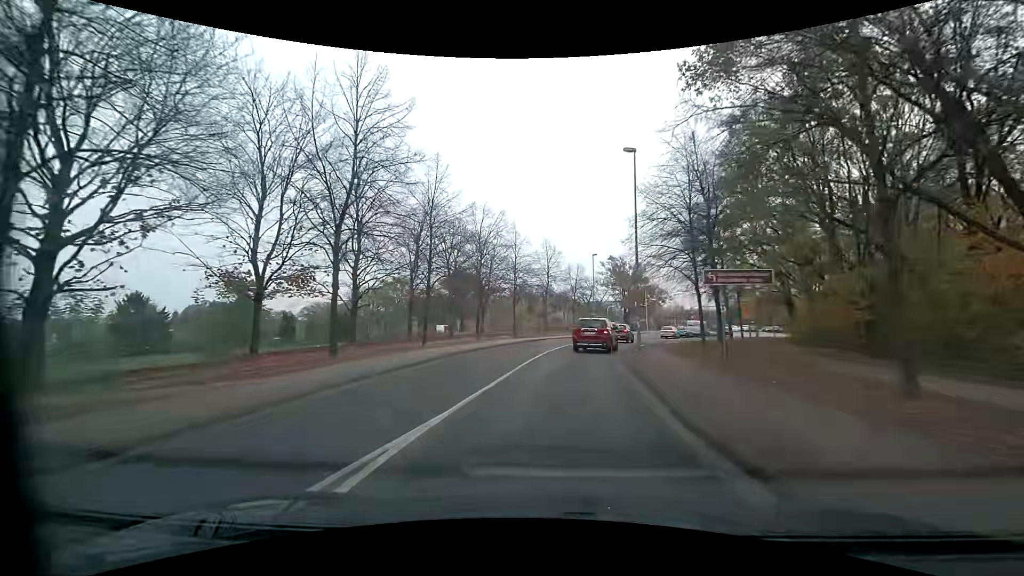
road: residential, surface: asphalt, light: Day
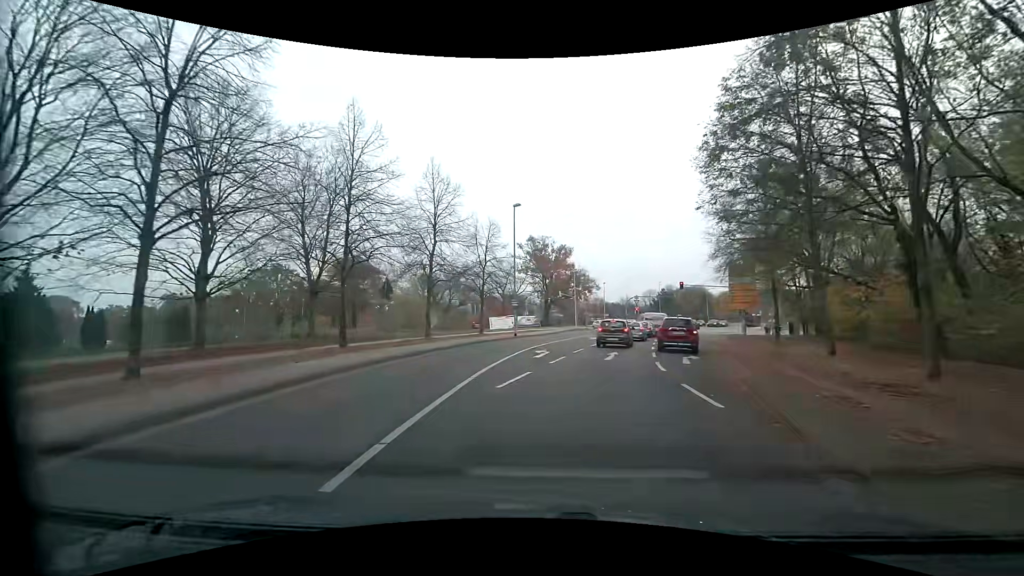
(+1.9, +24.8) m; +10°
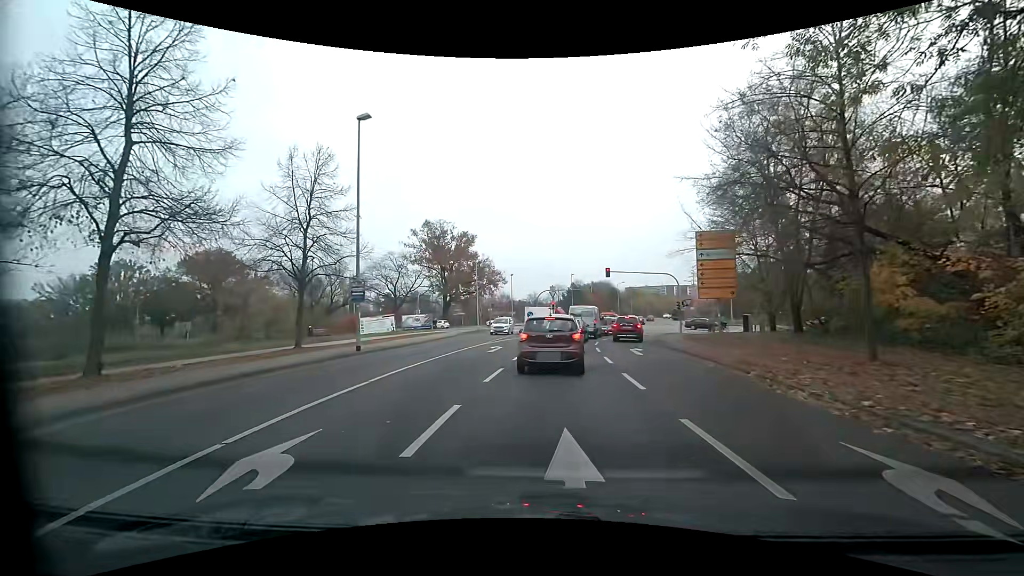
(+1.6, +15.9) m; +13°
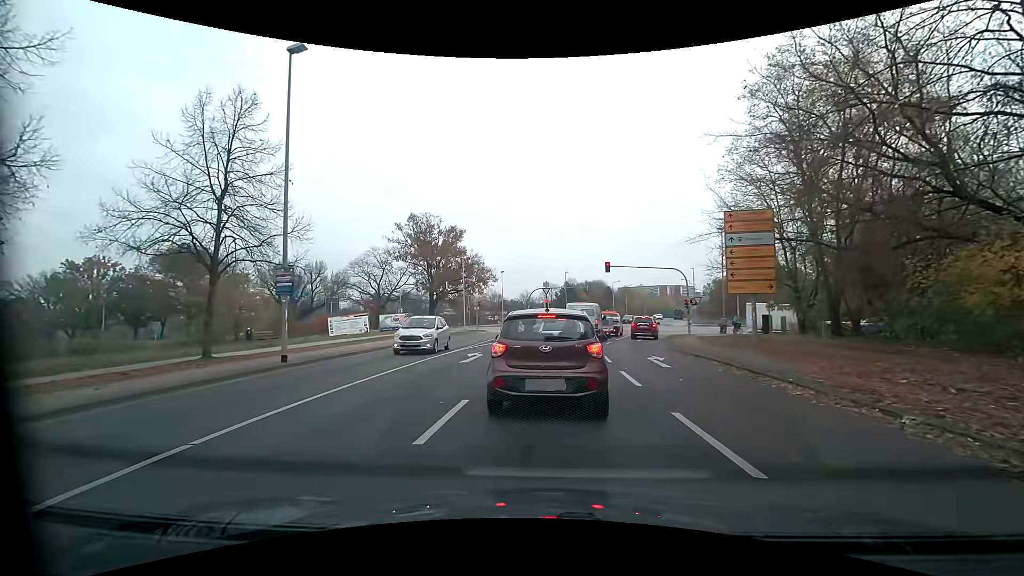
(-0.1, +5.2) m; -2°
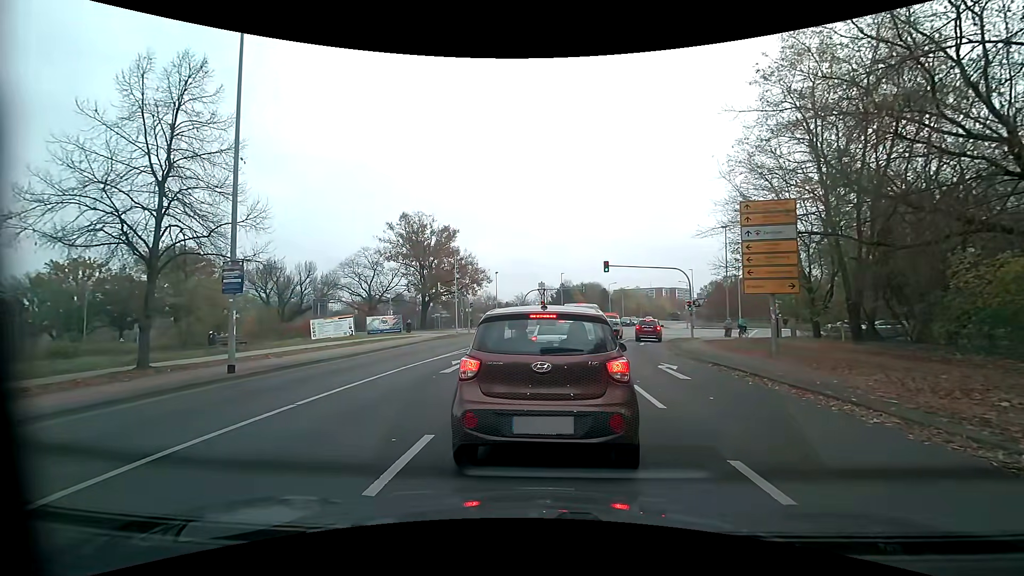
(+0.1, +2.2) m; +2°
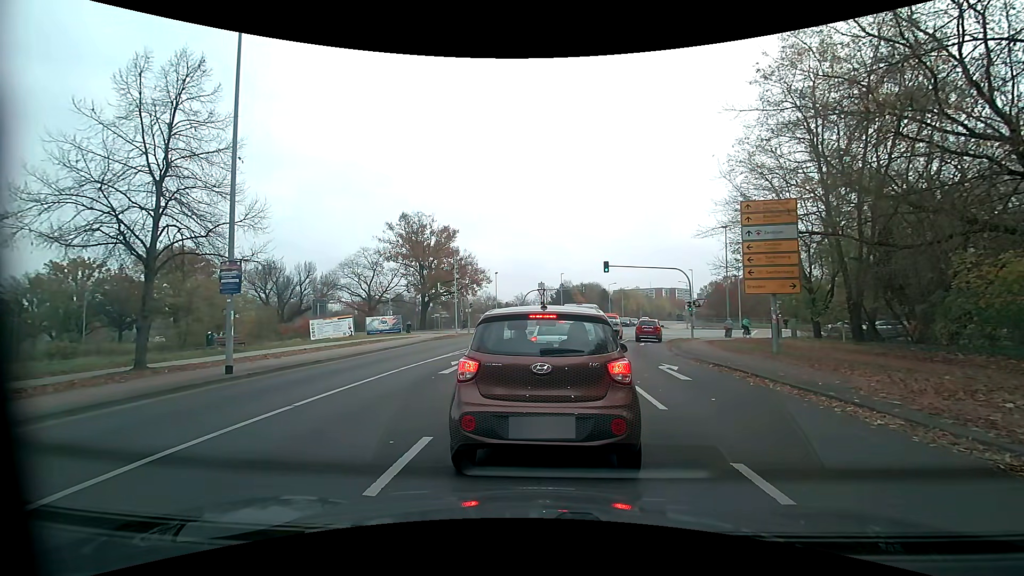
(0.0, +0.1) m; 0°
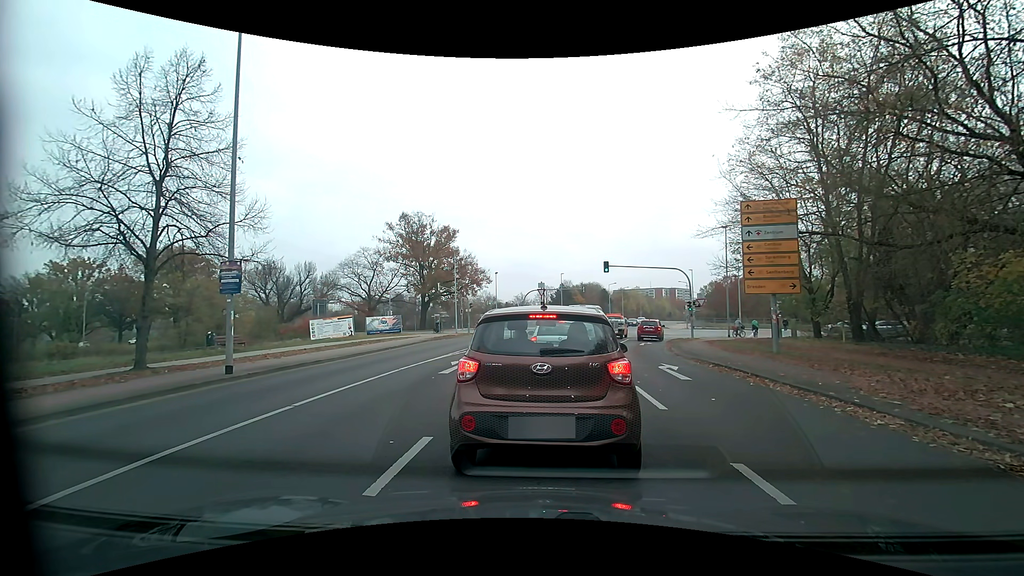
(0.0, 0.0) m; 0°
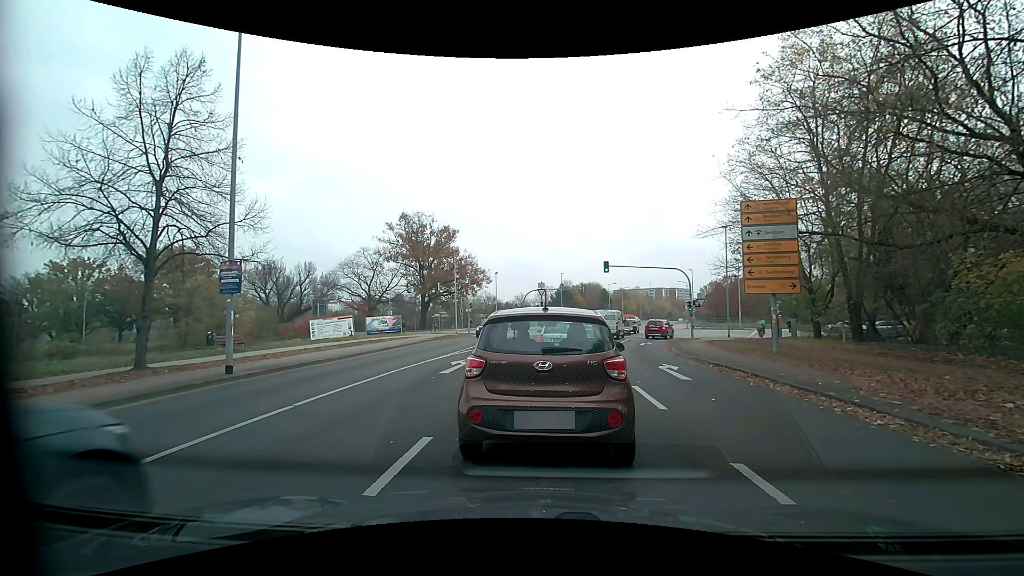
(0.0, 0.0) m; 0°
